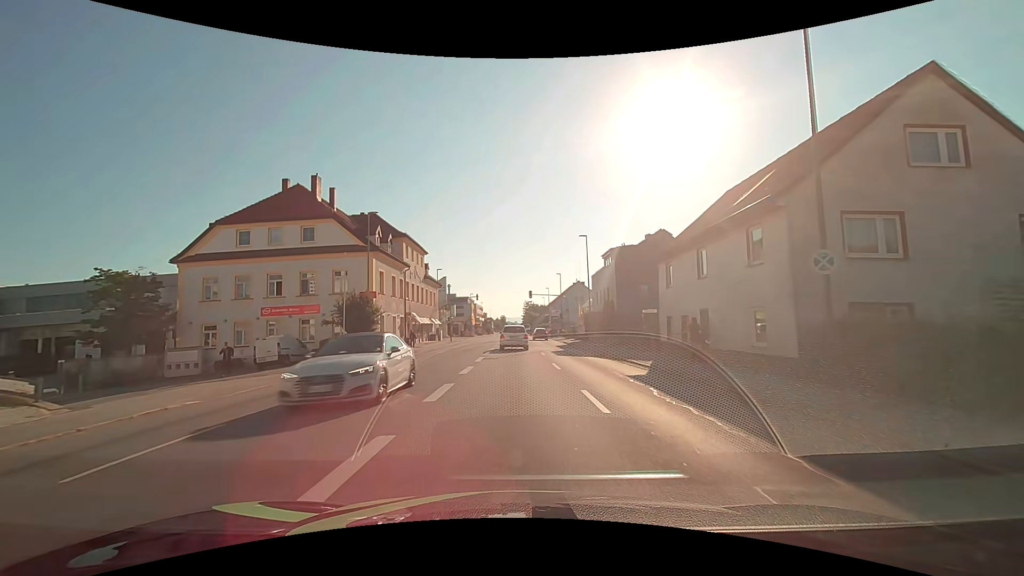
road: tertiary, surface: asphalt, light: Day
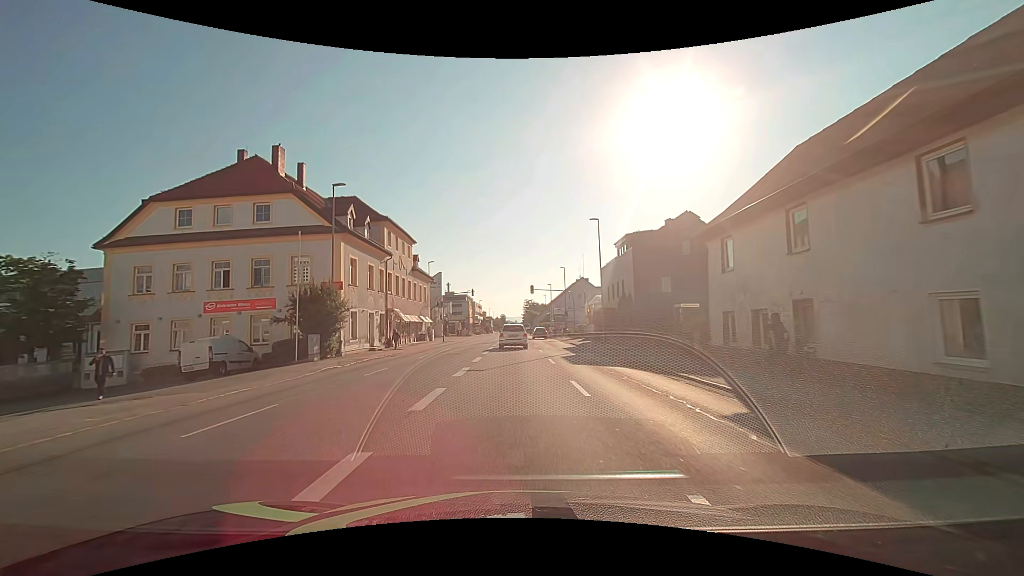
(0.0, +7.0) m; 0°
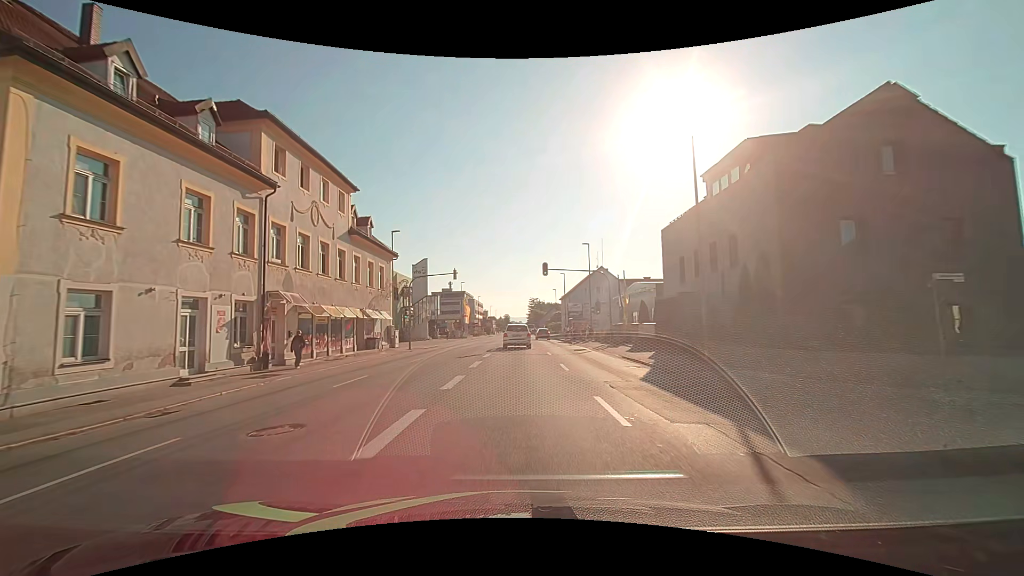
(-0.1, +21.2) m; 0°
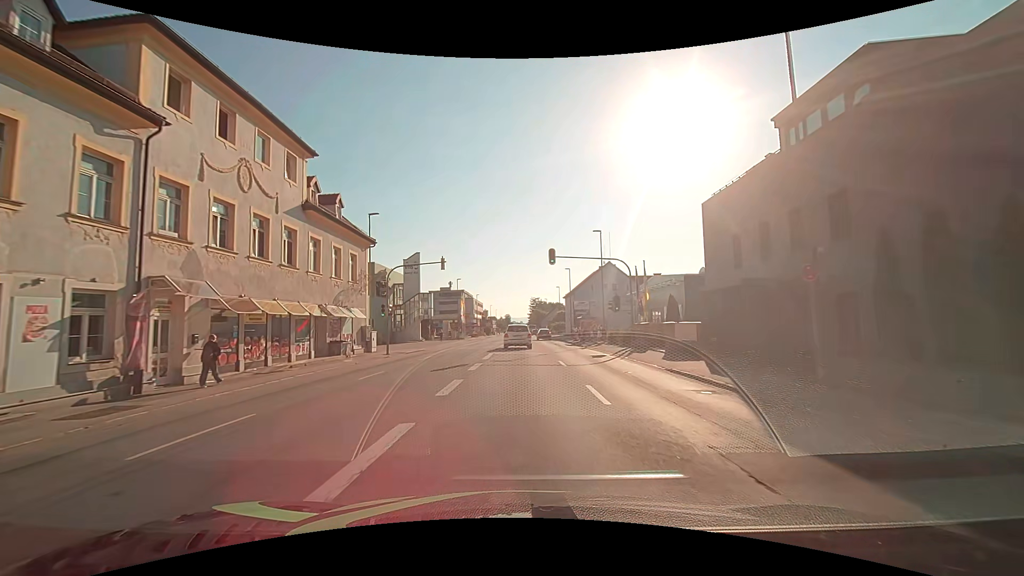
(0.0, +7.1) m; 0°
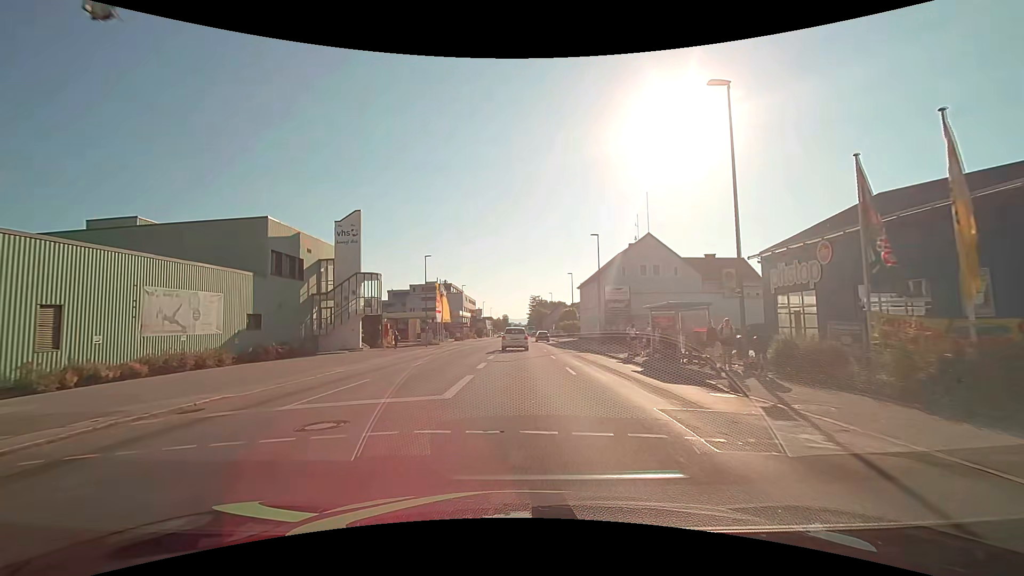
(0.0, +27.9) m; 0°
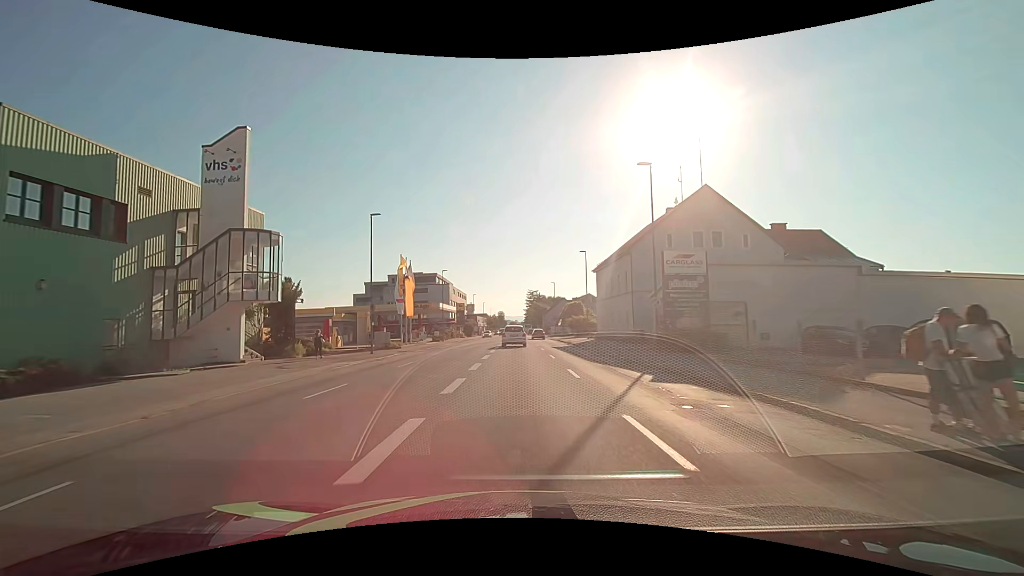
(+0.1, +19.7) m; +1°
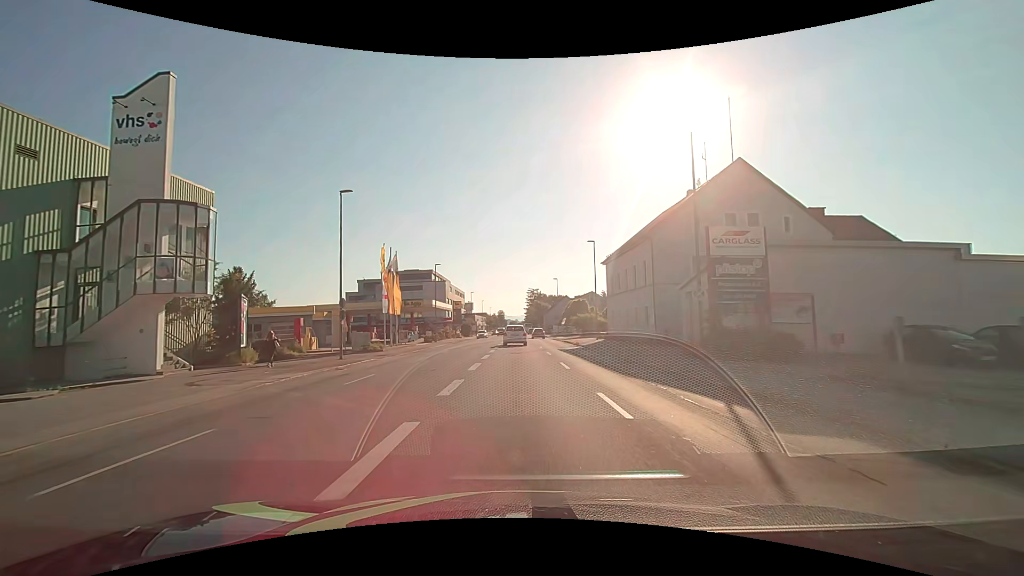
(0.0, +6.4) m; 0°
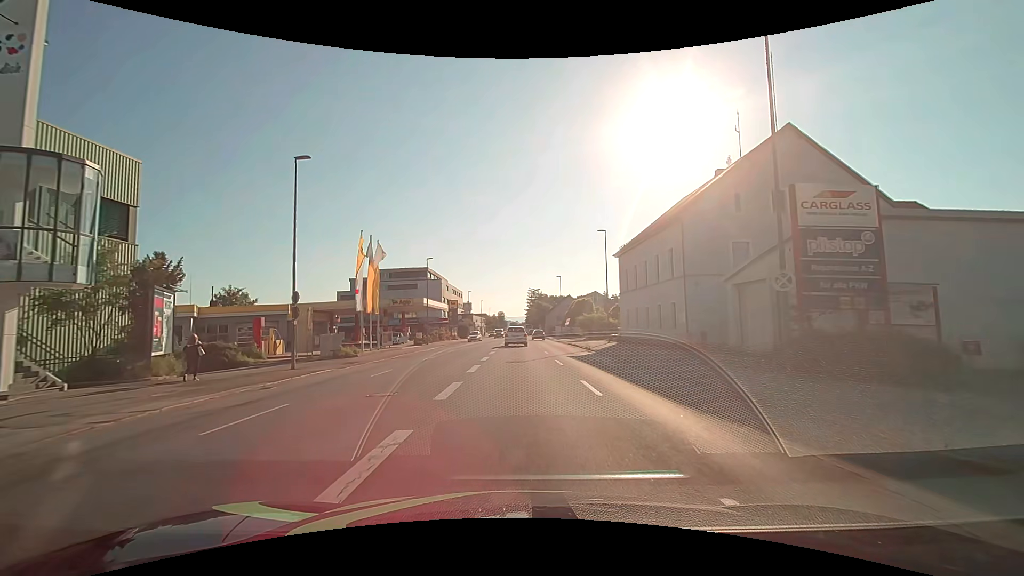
(0.0, +6.4) m; 0°
(0, +10) (0, +20) (0, +30) (0, +40) (0, +50) (0, +60) (0, +70) (0, +80) (0, +90) (0, +100) m
